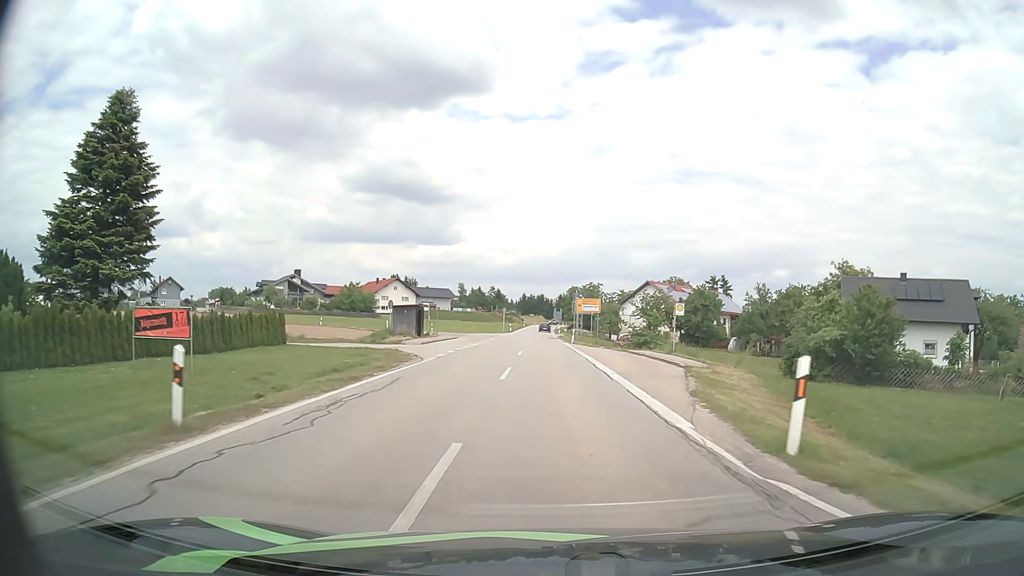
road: secondary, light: Day
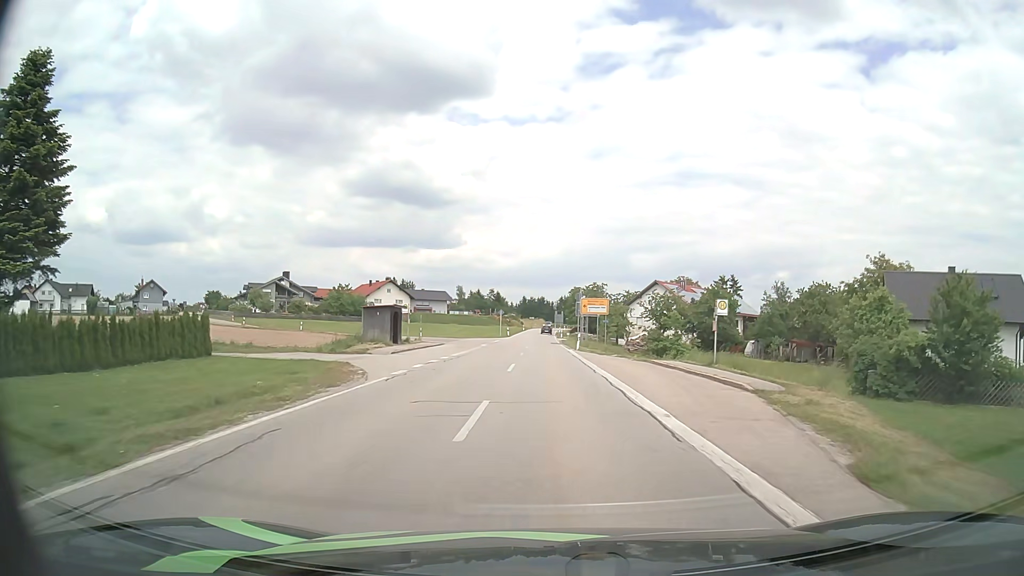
(0.0, +7.7) m; 0°
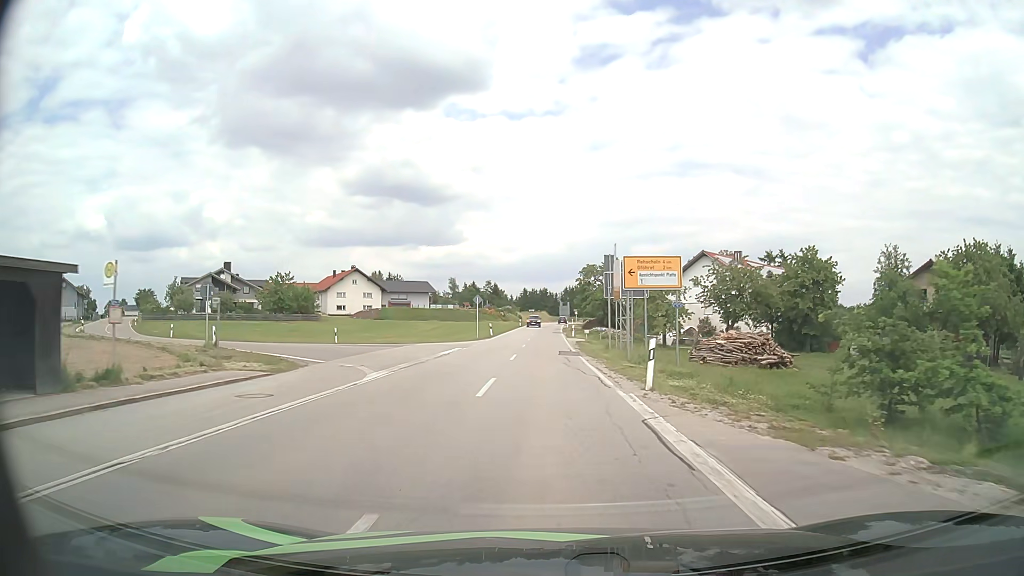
(0.0, +31.0) m; 0°
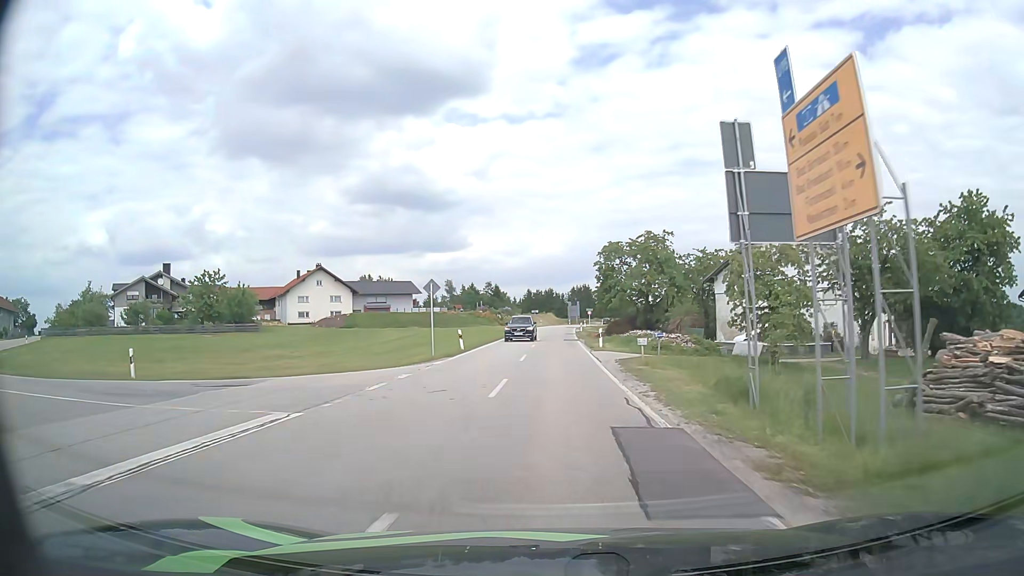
(-0.2, +23.6) m; -1°
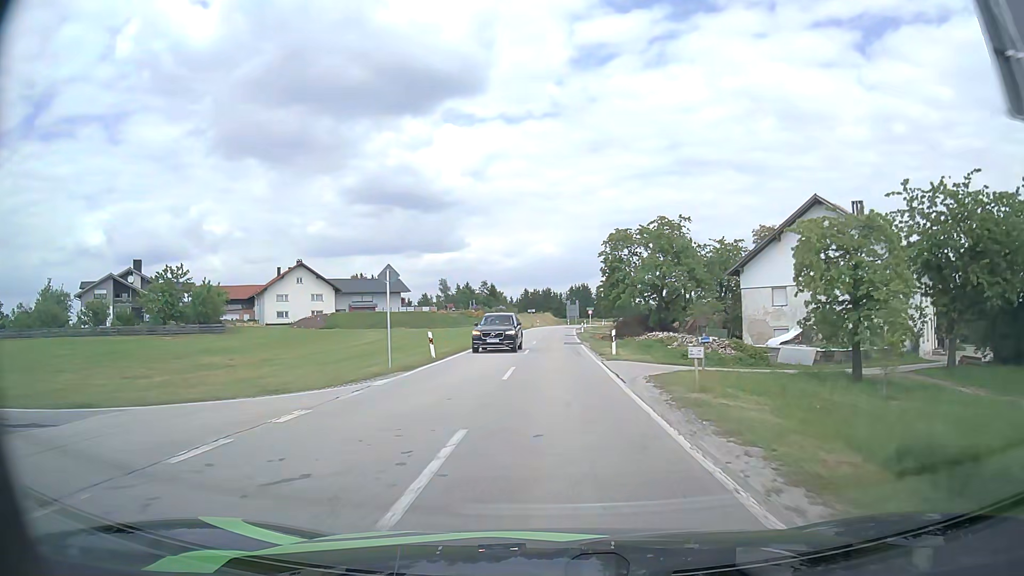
(0.0, +7.9) m; 0°
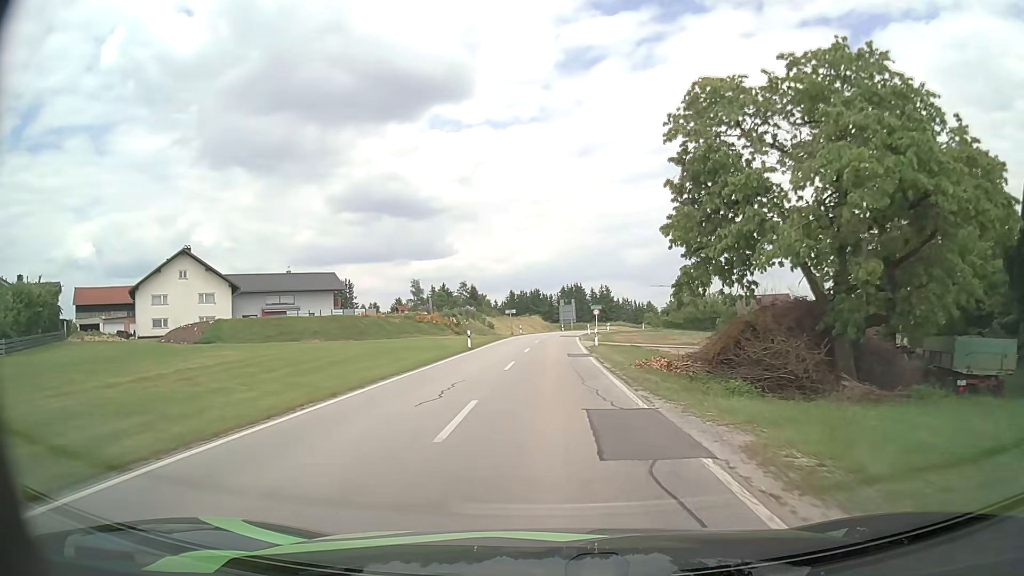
(+0.2, +31.8) m; +1°
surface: asphalt
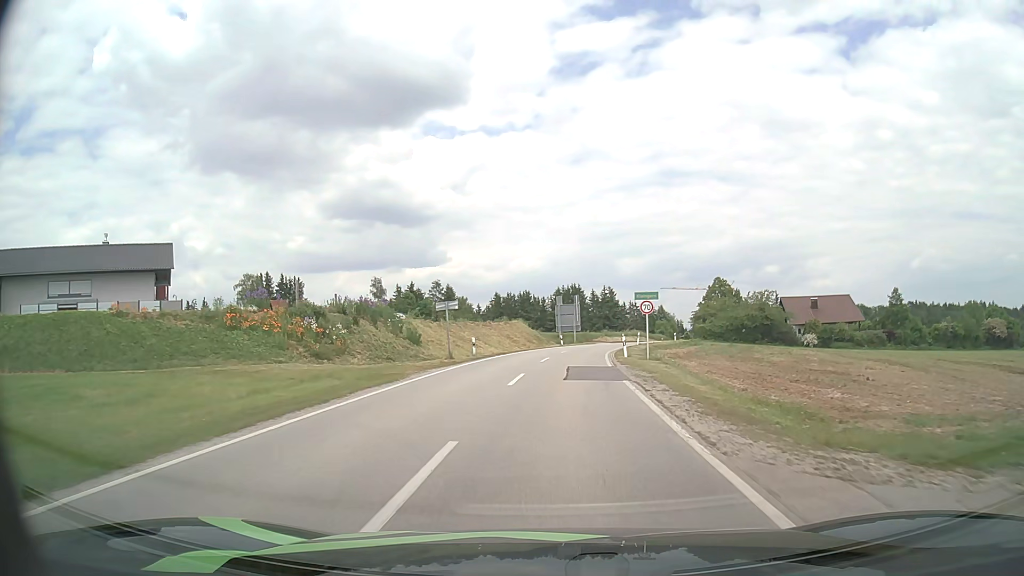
(+0.1, +39.7) m; 0°
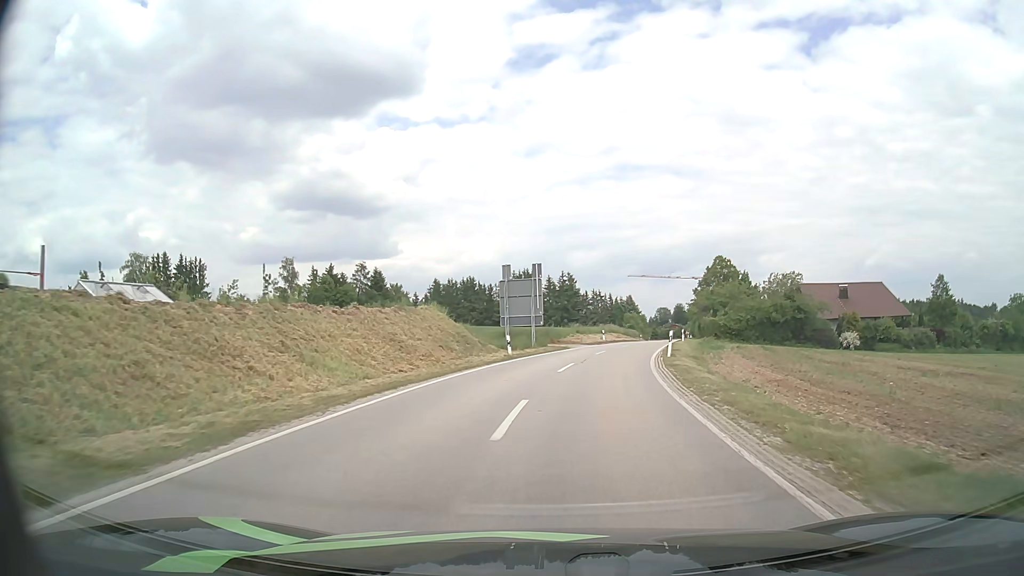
(+0.5, +31.3) m; +4°
(0, +10) (+1, +20) (+3, +30) (+4, +40) (+7, +49) (+9, +59) (+12, +69) (+14, +79) (+16, +88) (+18, +98) m
